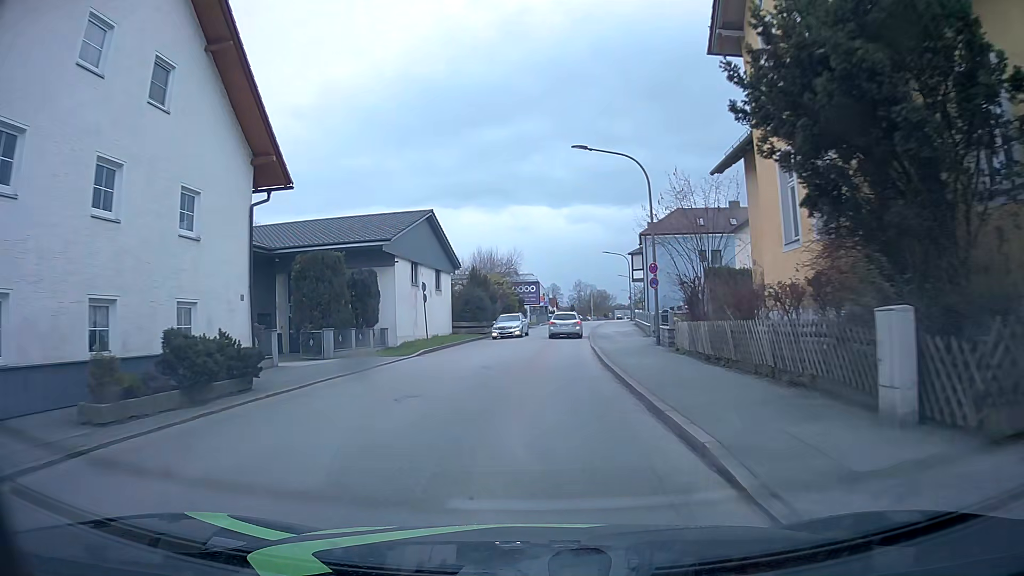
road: unclassified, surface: asphalt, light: Day
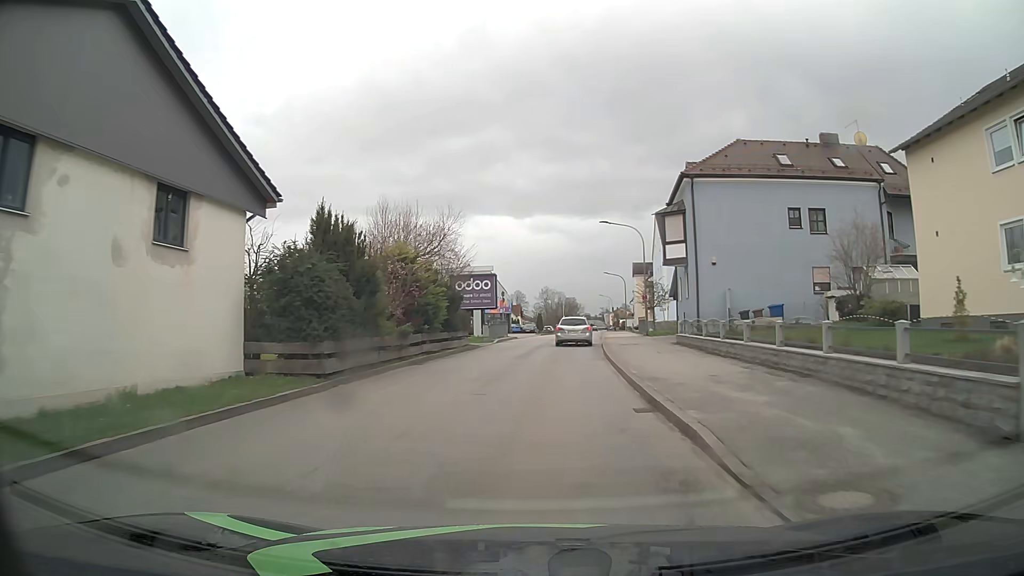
(+0.4, +28.4) m; +2°
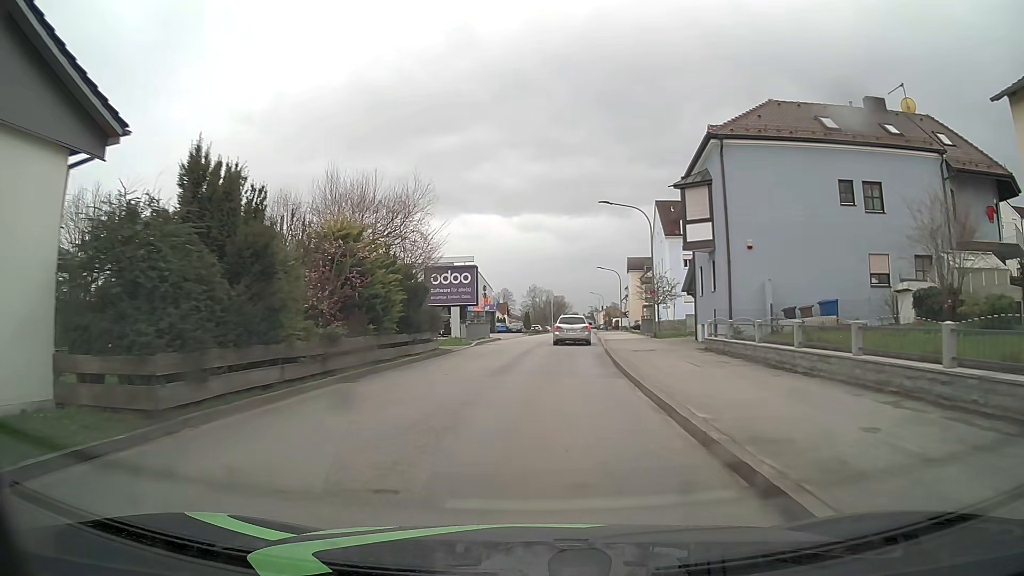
(+0.1, +7.0) m; +2°
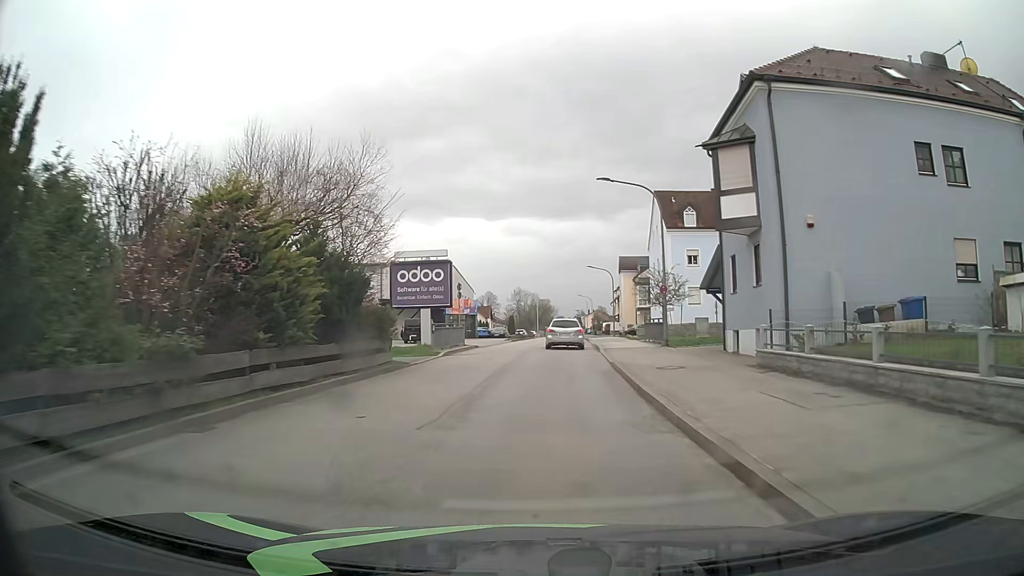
(0.0, +6.9) m; +1°
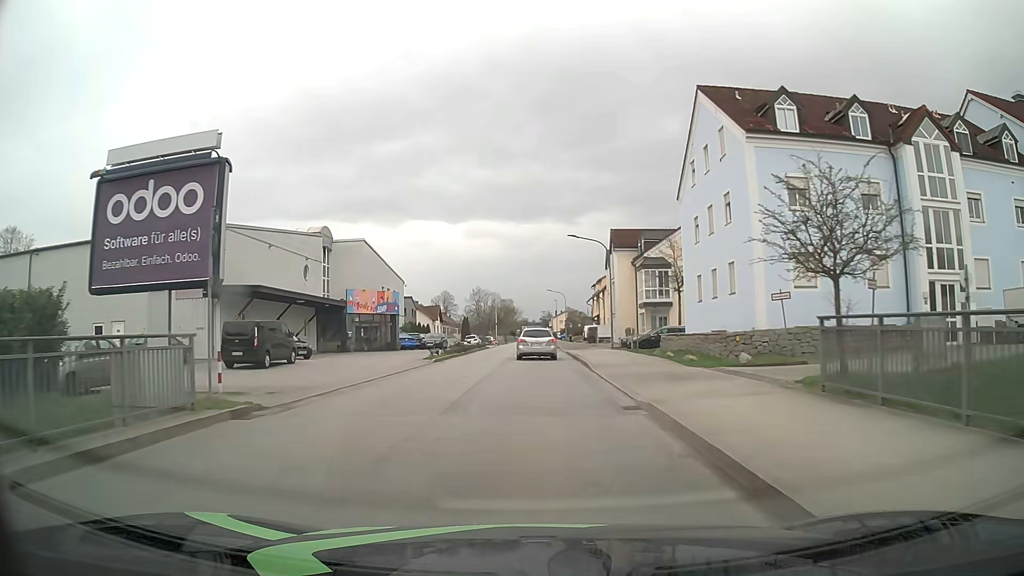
(+1.0, +27.3) m; +3°
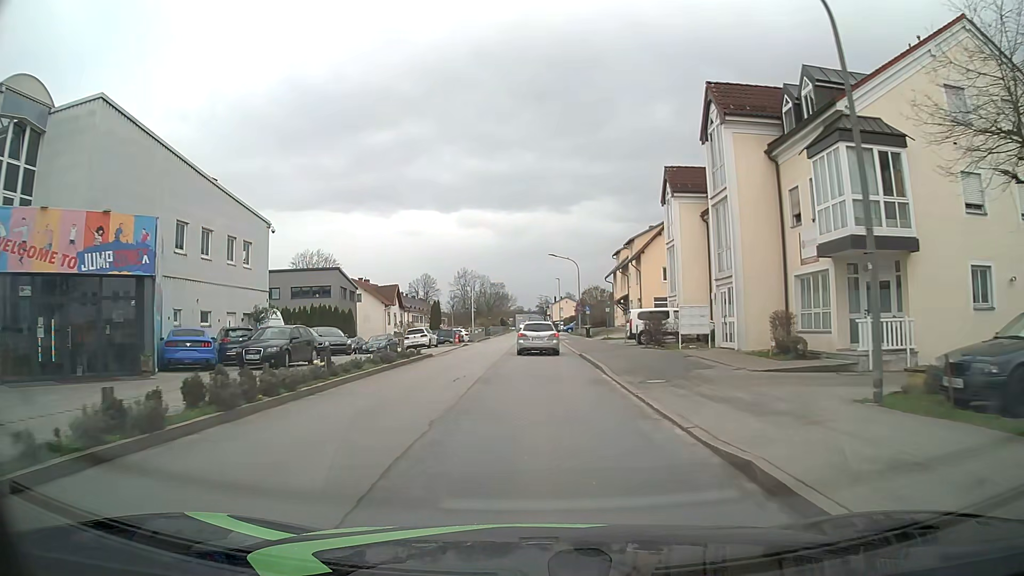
(+0.2, +35.2) m; +1°
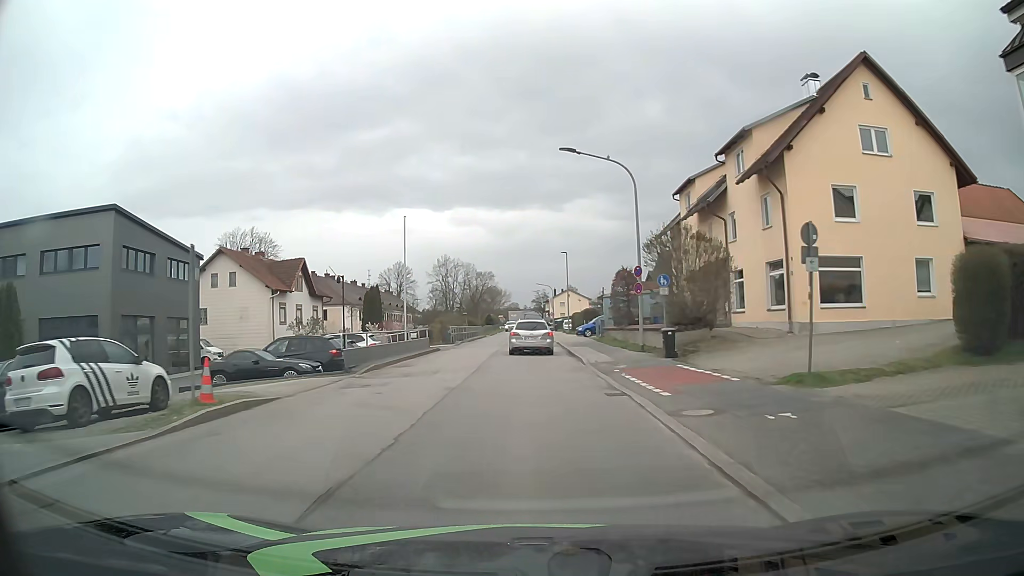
(+0.1, +35.9) m; 0°
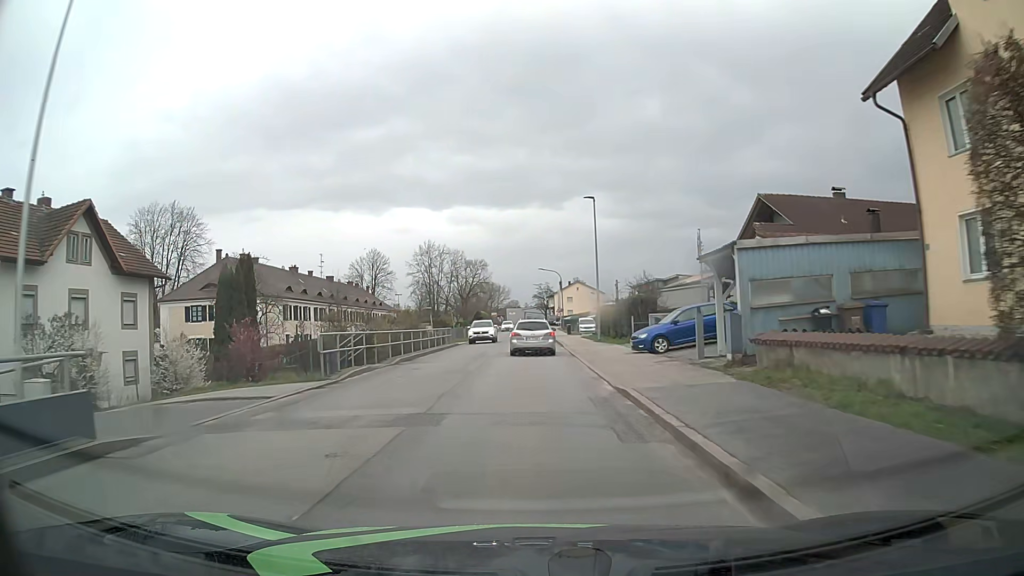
(+0.1, +29.3) m; 0°
(0, +10) (0, +20) (0, +30) (0, +40) (0, +50) (0, +60) (0, +70) (0, +80) (0, +90) (0, +100) m
